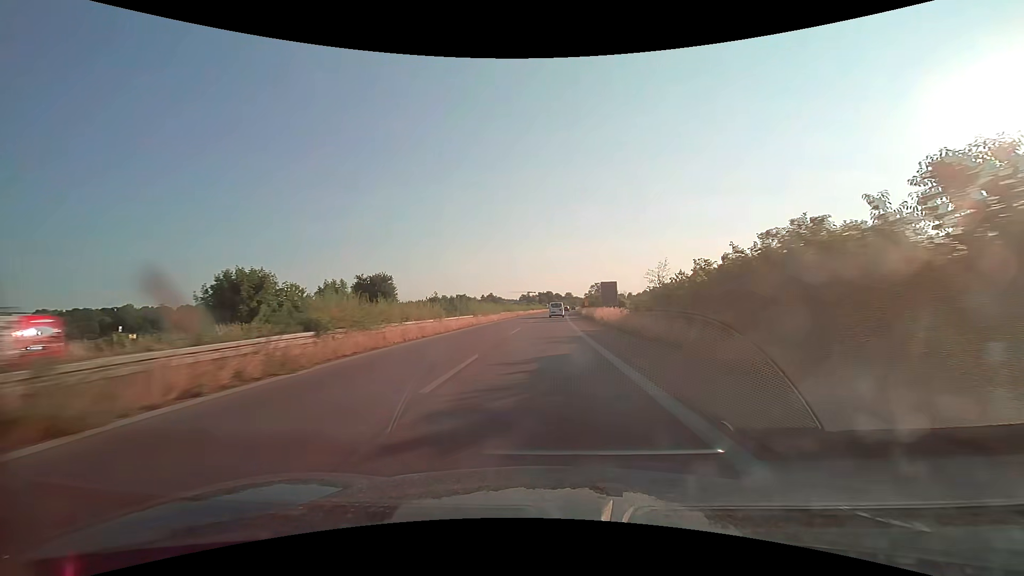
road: trunk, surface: asphalt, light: Day
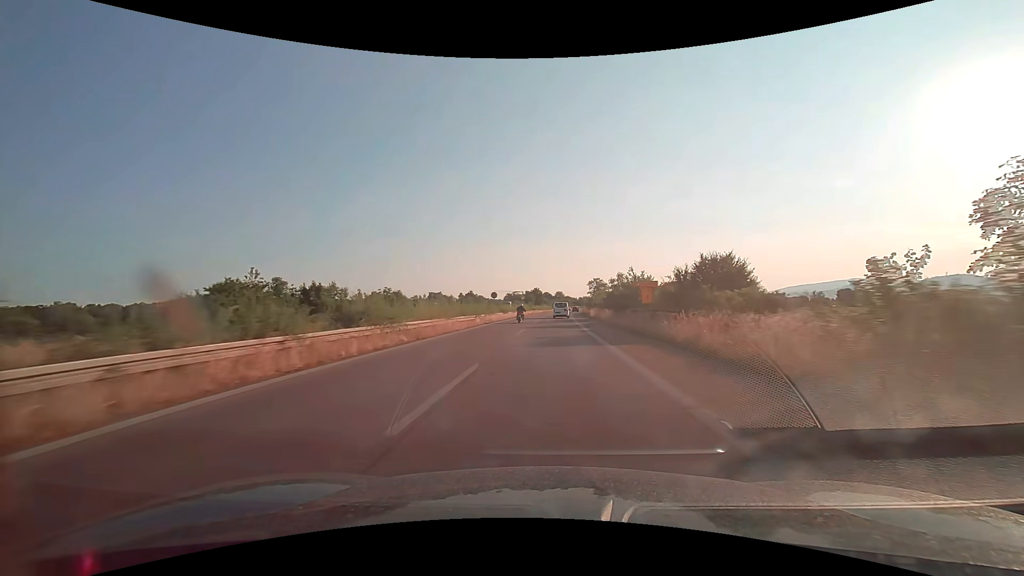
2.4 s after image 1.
(+0.7, +56.8) m; +1°
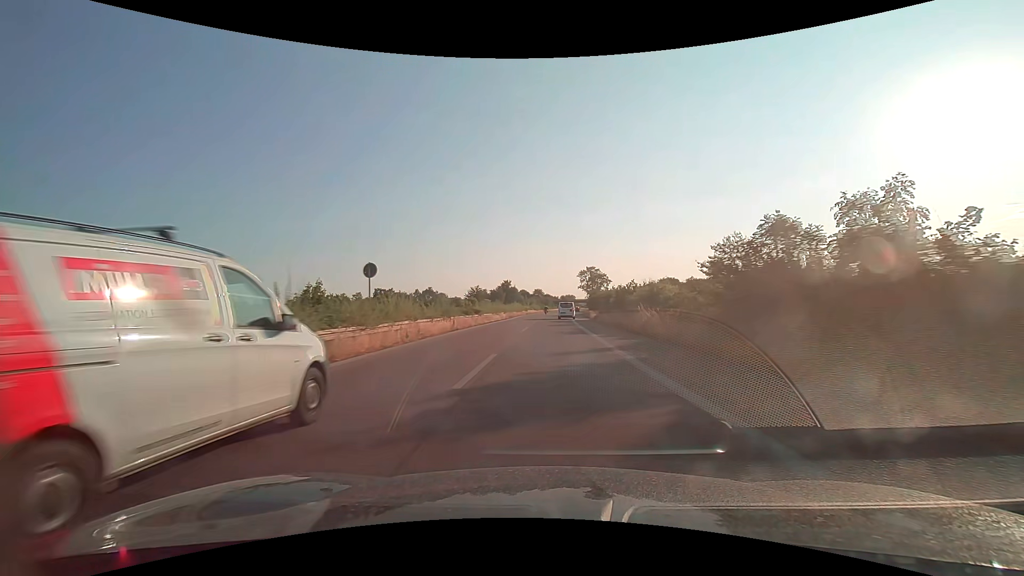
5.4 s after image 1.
(+1.4, +69.6) m; +2°
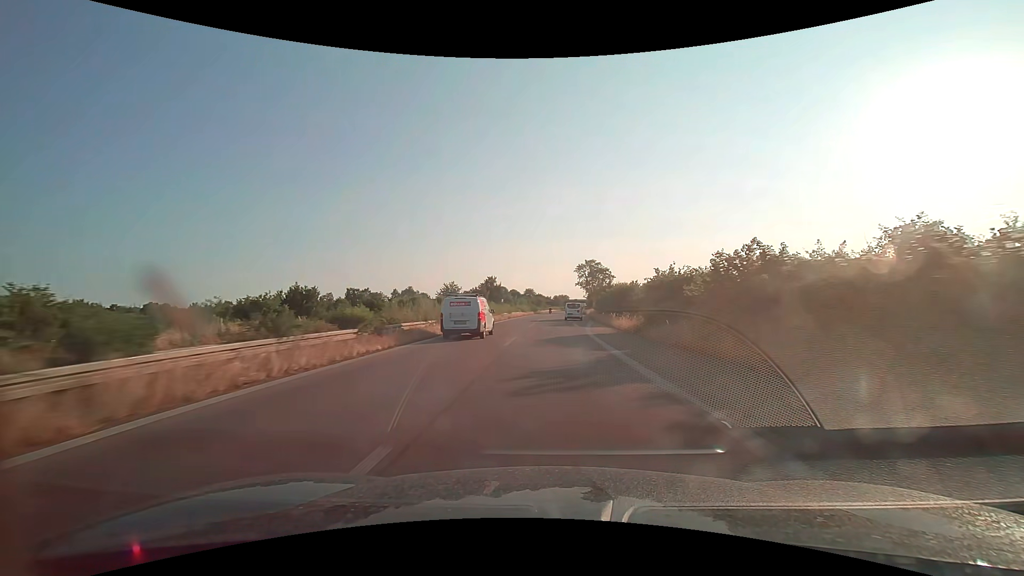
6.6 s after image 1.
(+0.2, +27.4) m; +1°
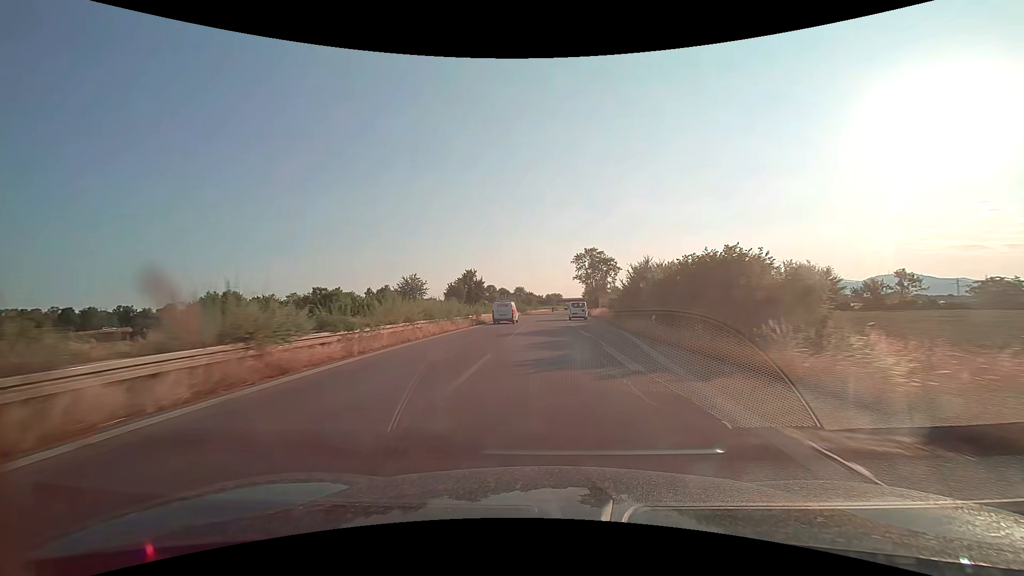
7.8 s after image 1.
(+0.2, +27.1) m; +1°
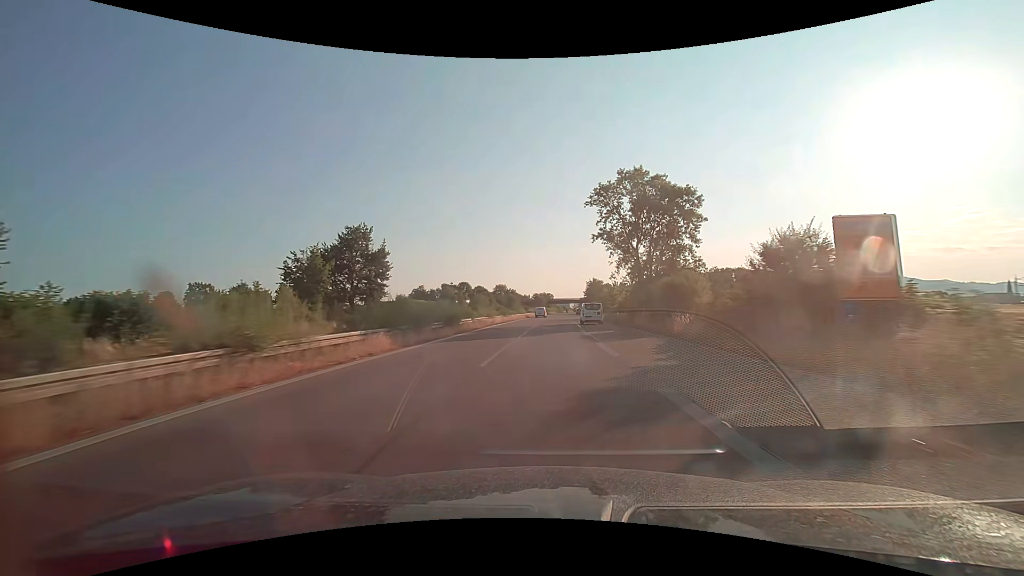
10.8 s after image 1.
(+0.8, +69.4) m; +1°
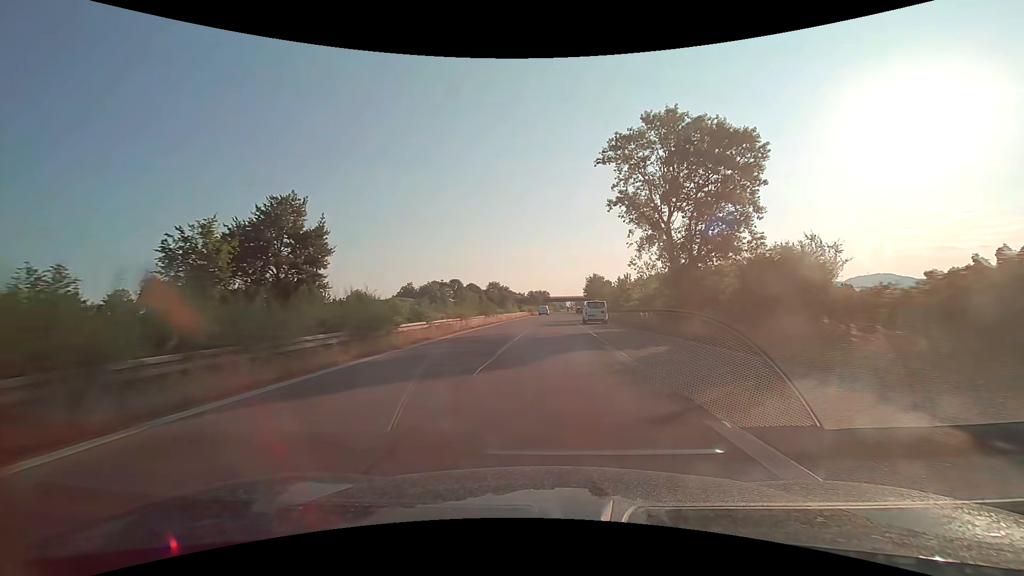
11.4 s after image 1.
(0.0, +14.5) m; 0°
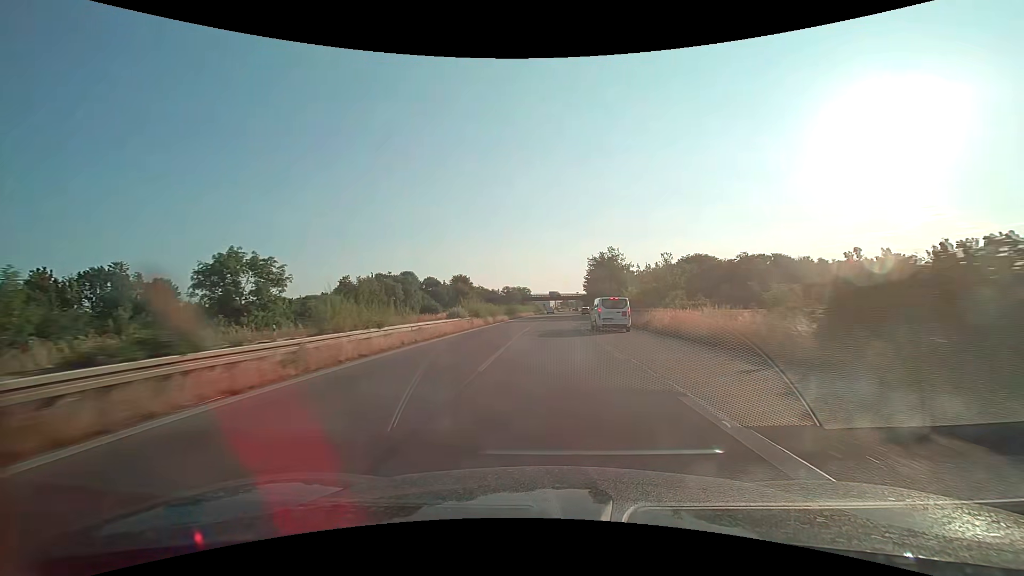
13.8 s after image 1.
(+1.1, +59.2) m; +2°
(0, +10) (0, +20) (0, +30) (0, +40) (+1, +50) (+1, +60) (+1, +70) (+2, +80) (+2, +90) (+3, +100) m
